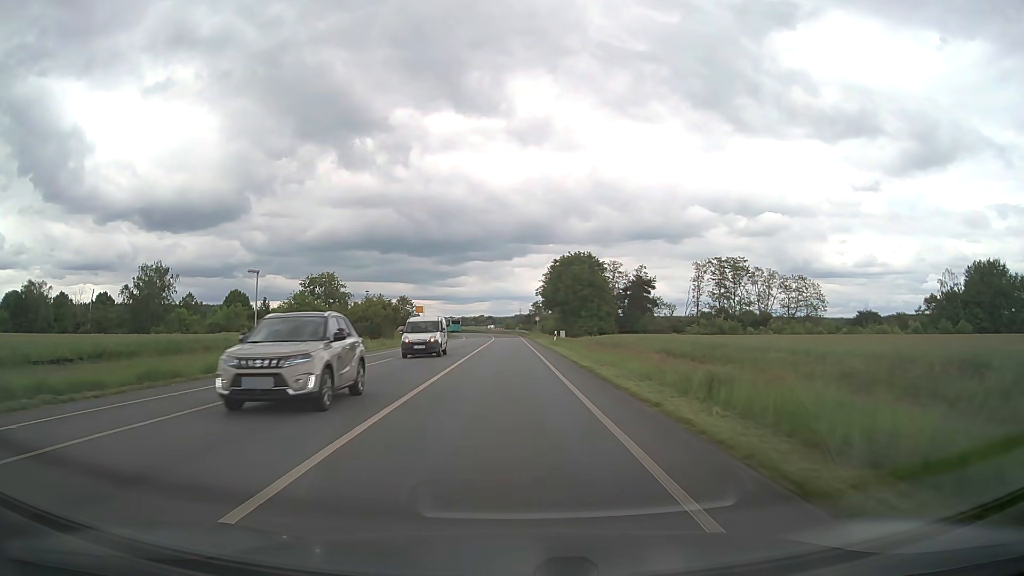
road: tertiary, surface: asphalt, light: Day
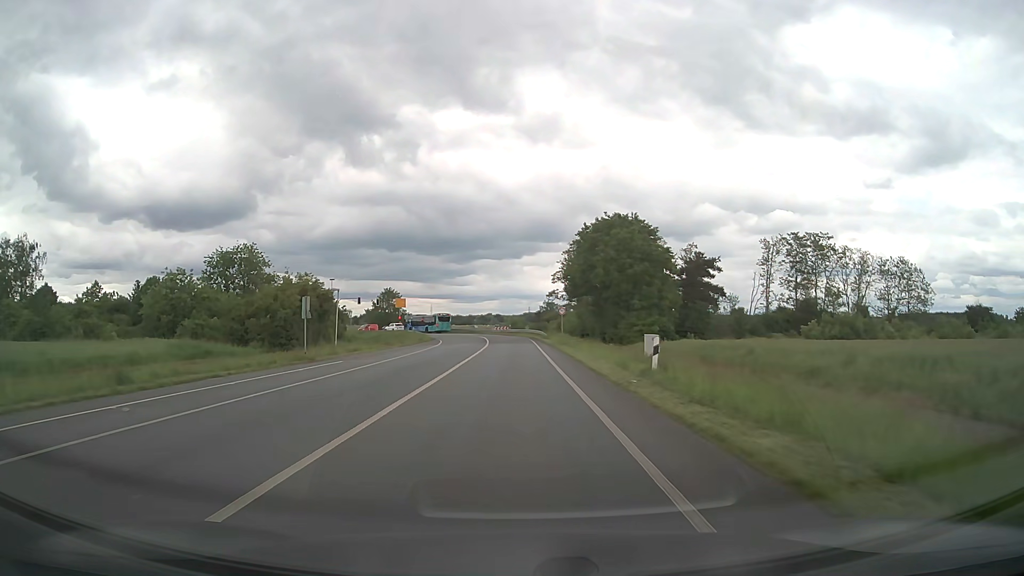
(-0.2, +37.4) m; -1°
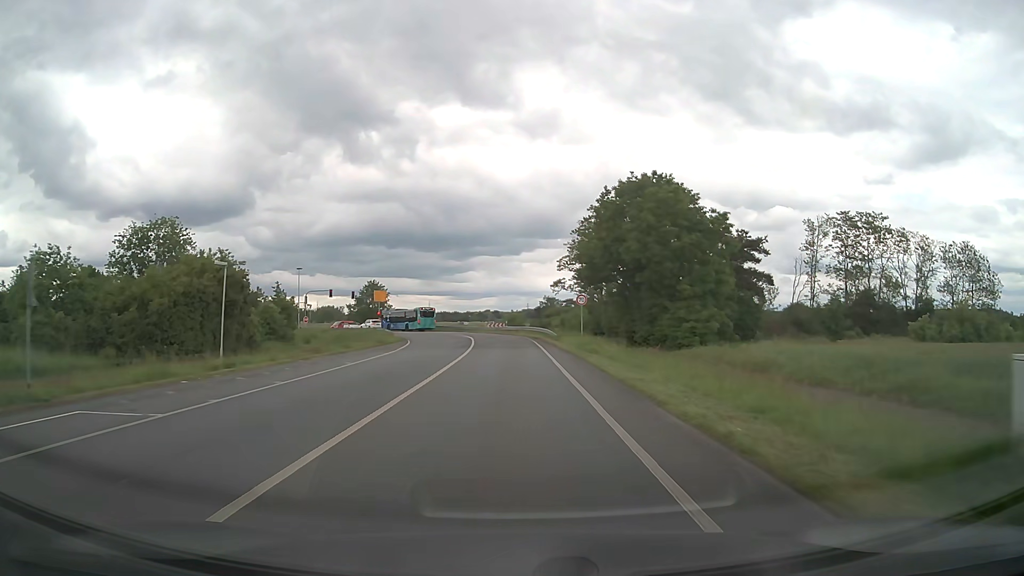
(+0.1, +18.1) m; 0°
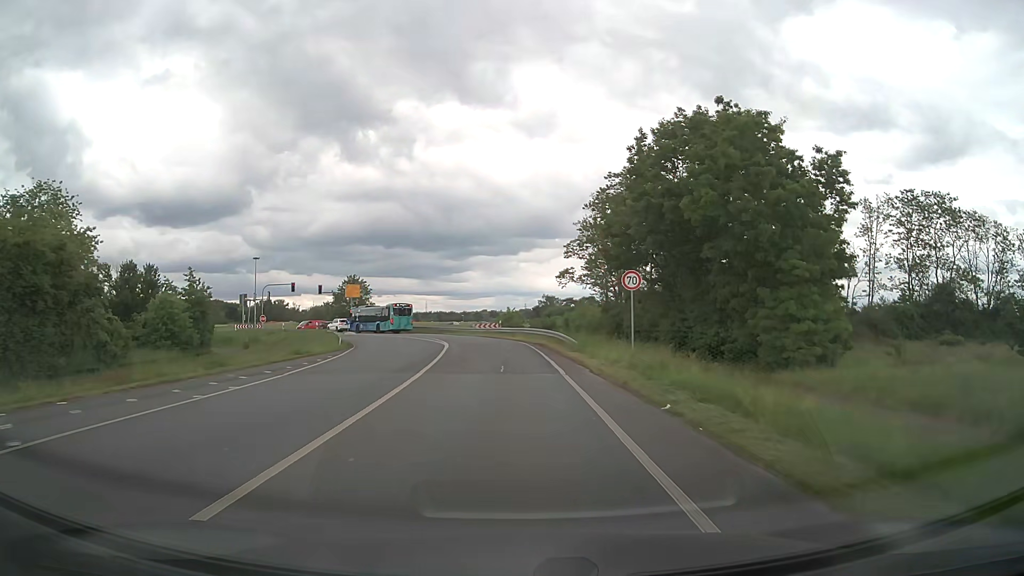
(0.0, +17.2) m; 0°
